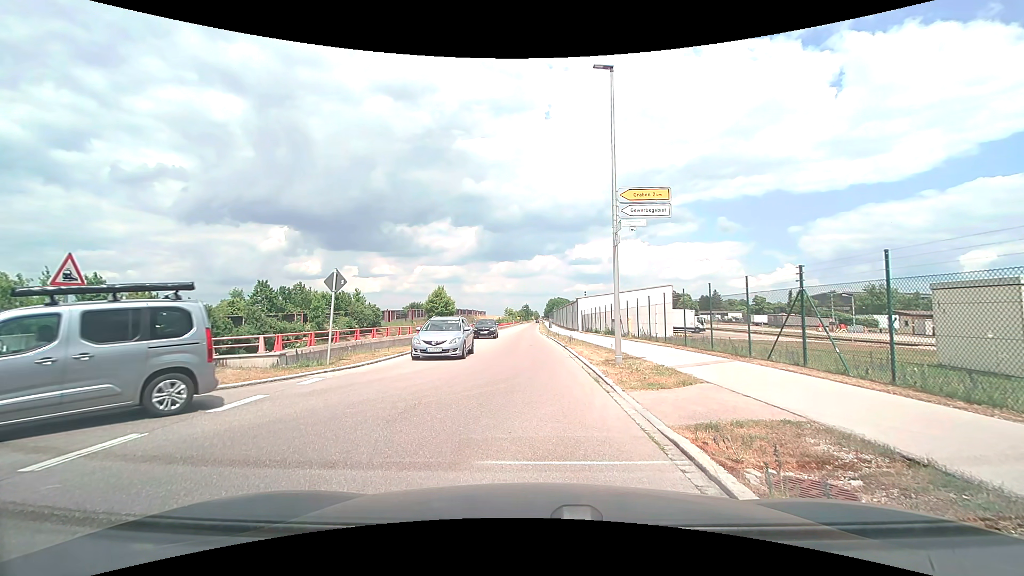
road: tertiary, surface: asphalt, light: Day
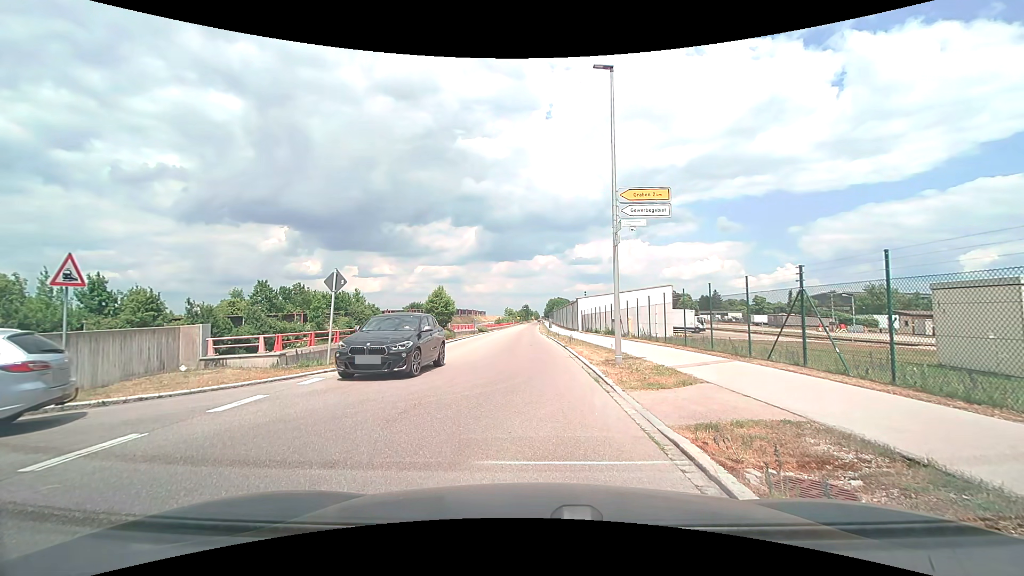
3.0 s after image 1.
(0.0, 0.0) m; 0°
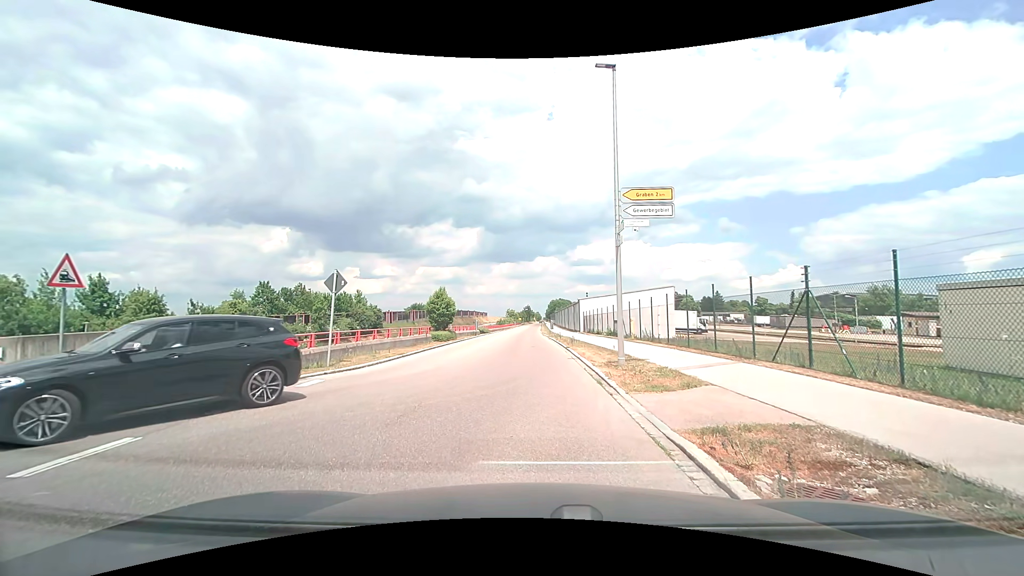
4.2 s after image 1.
(0.0, +0.1) m; 0°
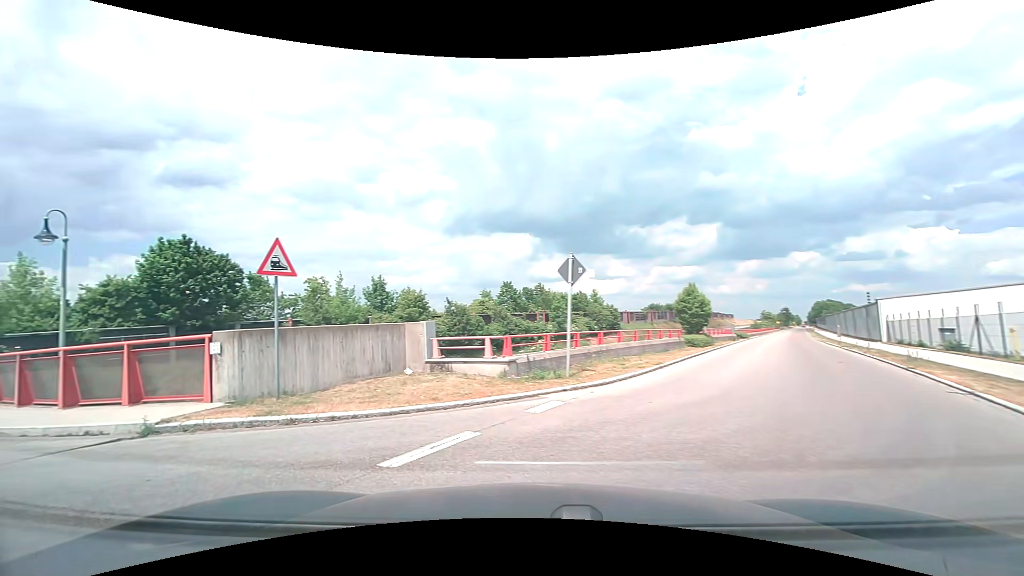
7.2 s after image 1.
(-0.8, +4.5) m; -25°
